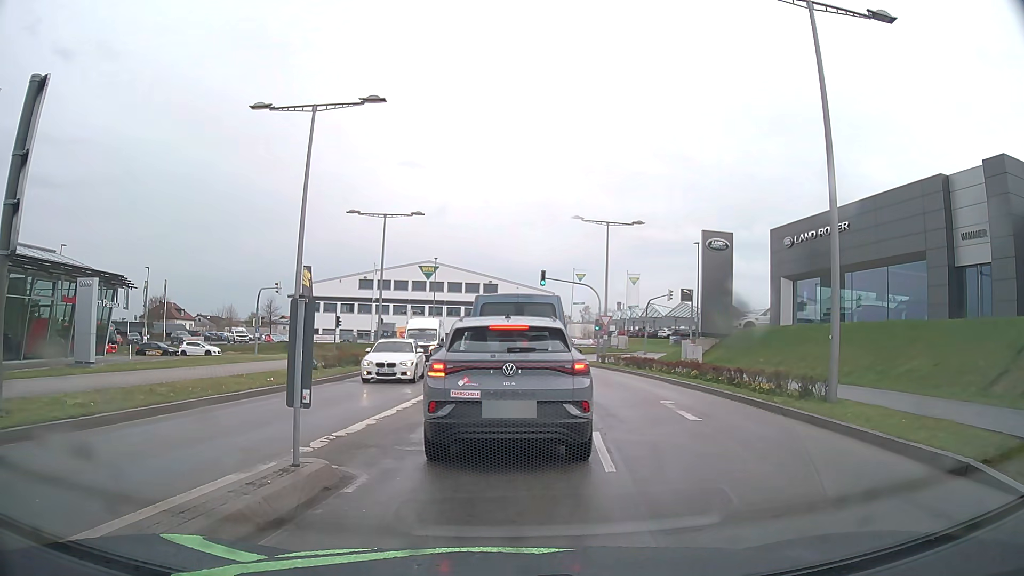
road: secondary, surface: asphalt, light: Day
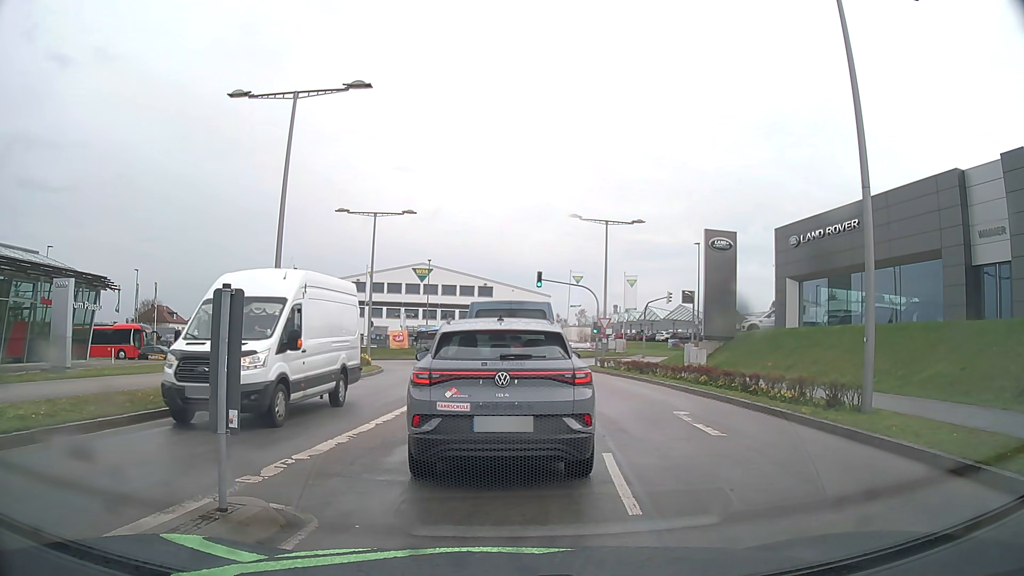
(+0.1, +1.6) m; +2°
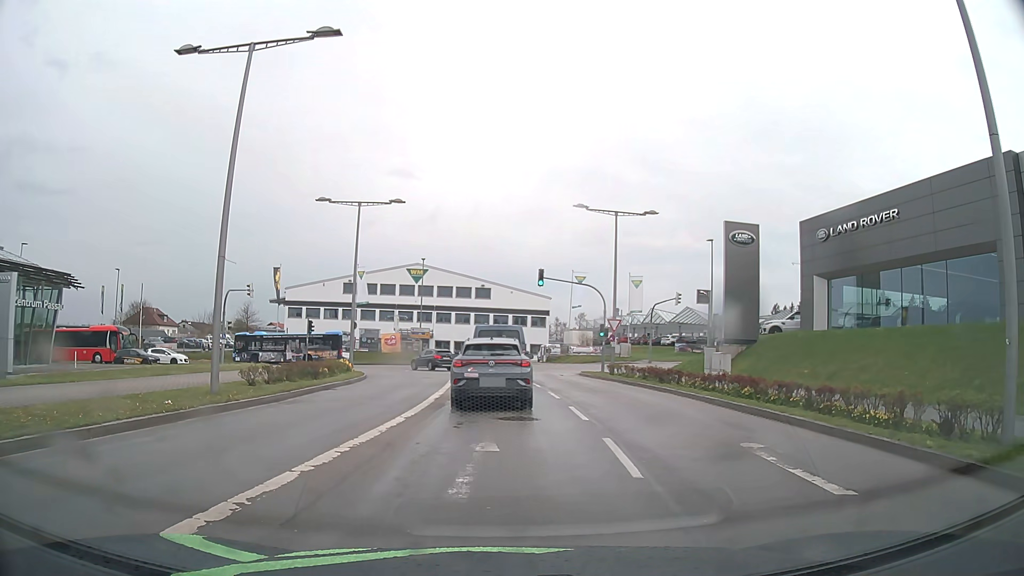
(0.0, +4.5) m; 0°
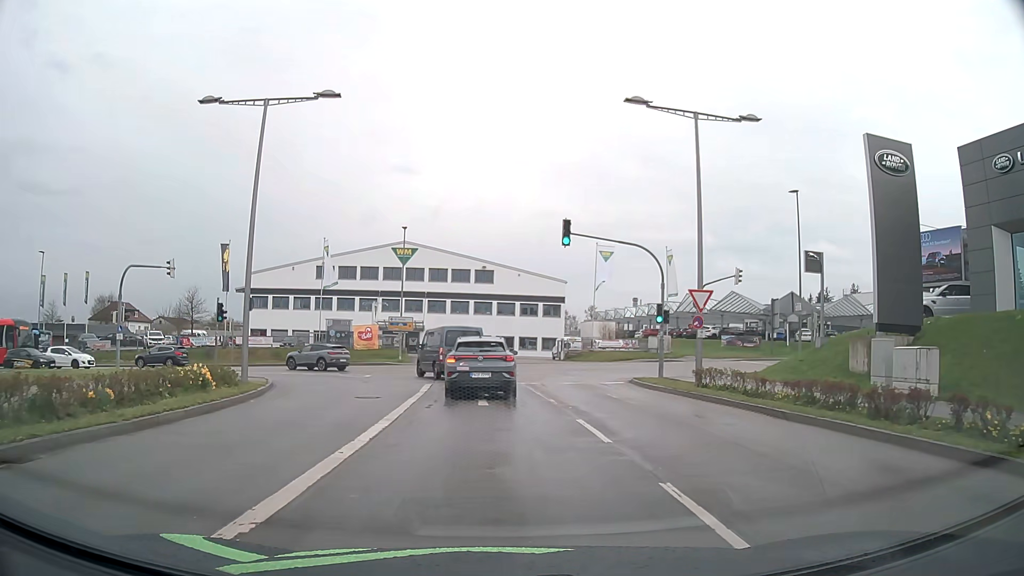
(-0.1, +16.2) m; -1°
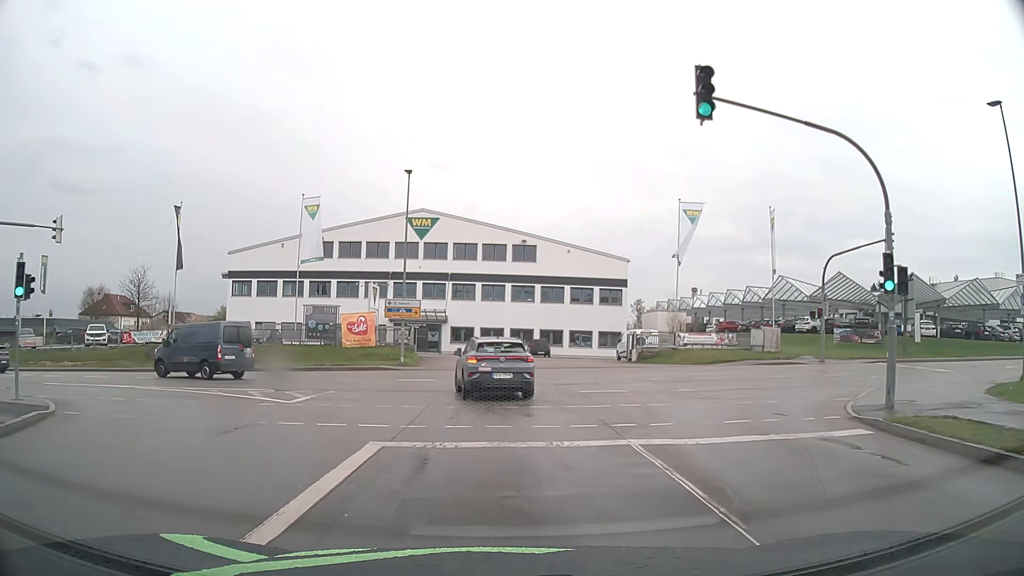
(-0.3, +16.5) m; -3°
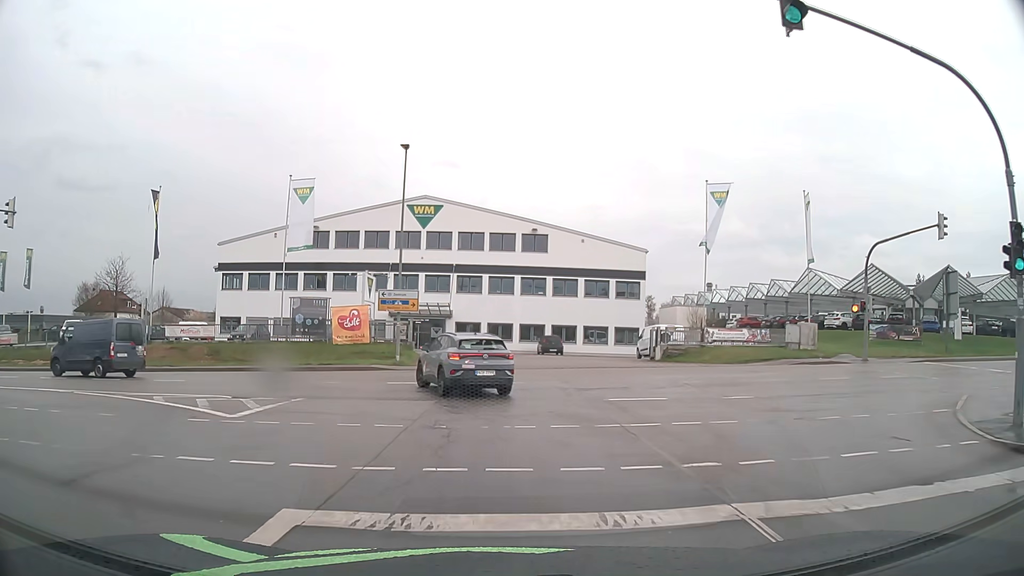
(0.0, +4.2) m; 0°
(0, +10) (-2, +20) (-9, +27) (-19, +29) (-29, +29) (-39, +29) (-49, +29) (-59, +28) (-69, +28) (-79, +28) m
